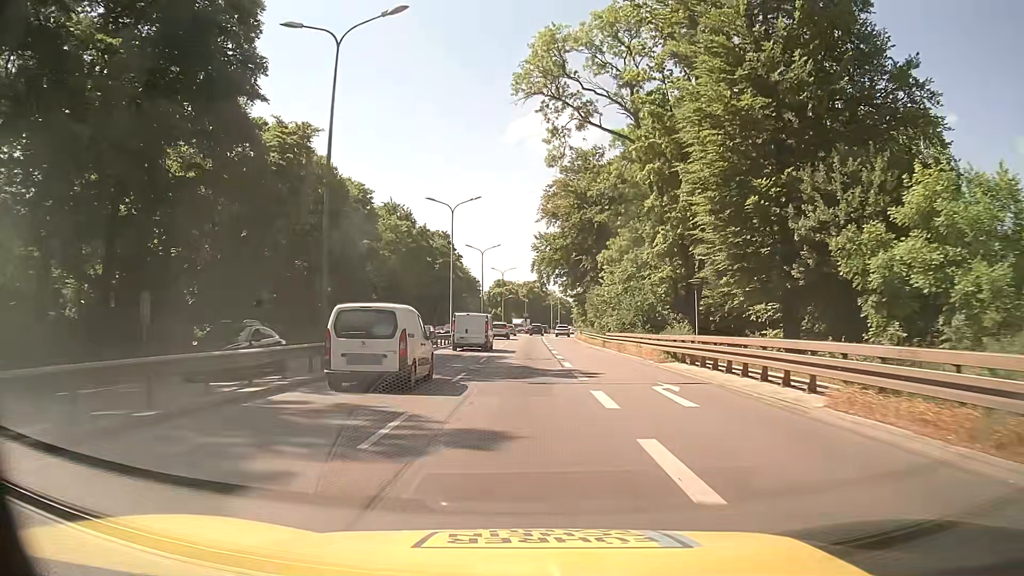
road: trunk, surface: asphalt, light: Day
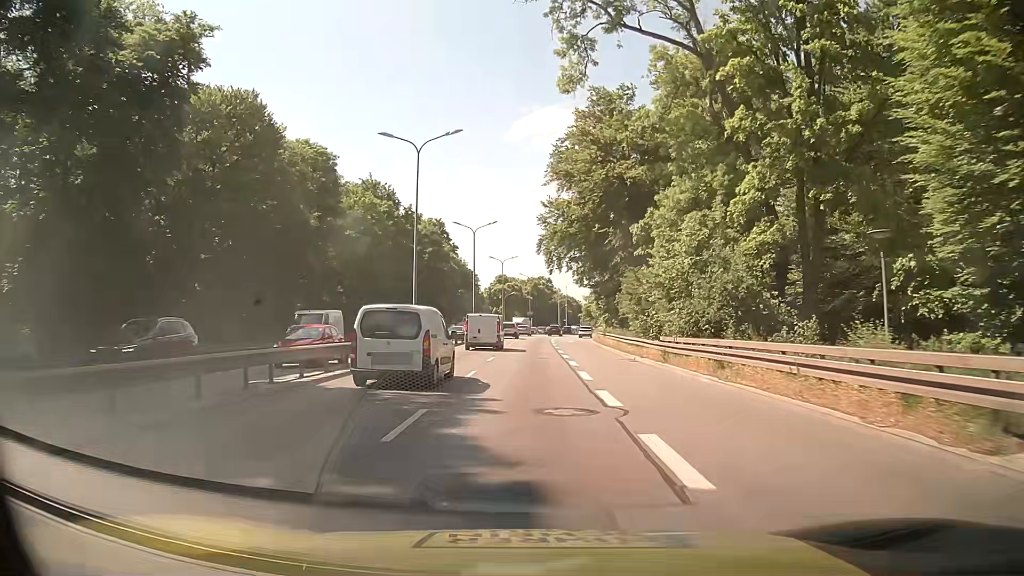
(0.0, +17.5) m; -1°
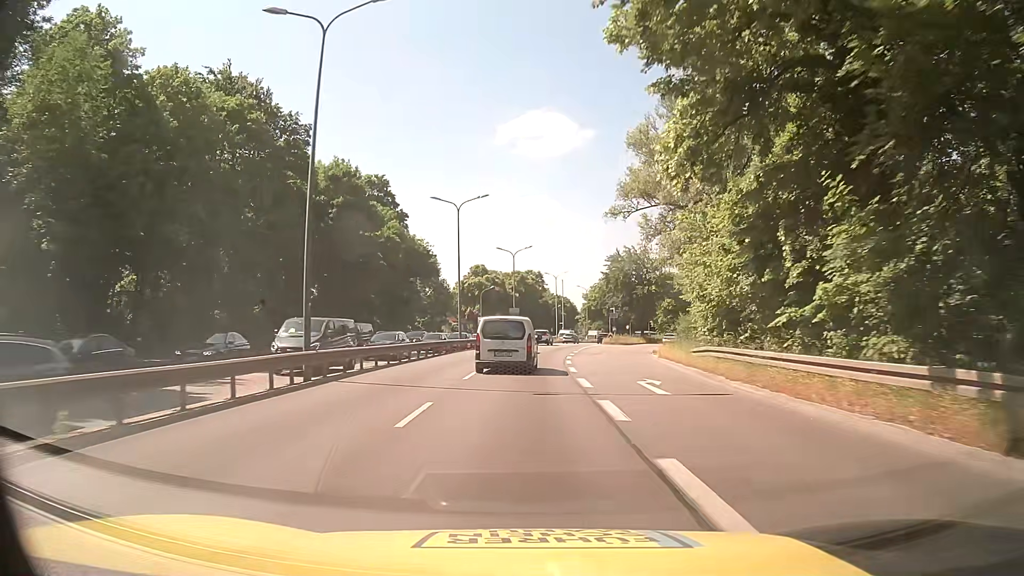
(+0.5, +43.9) m; +1°
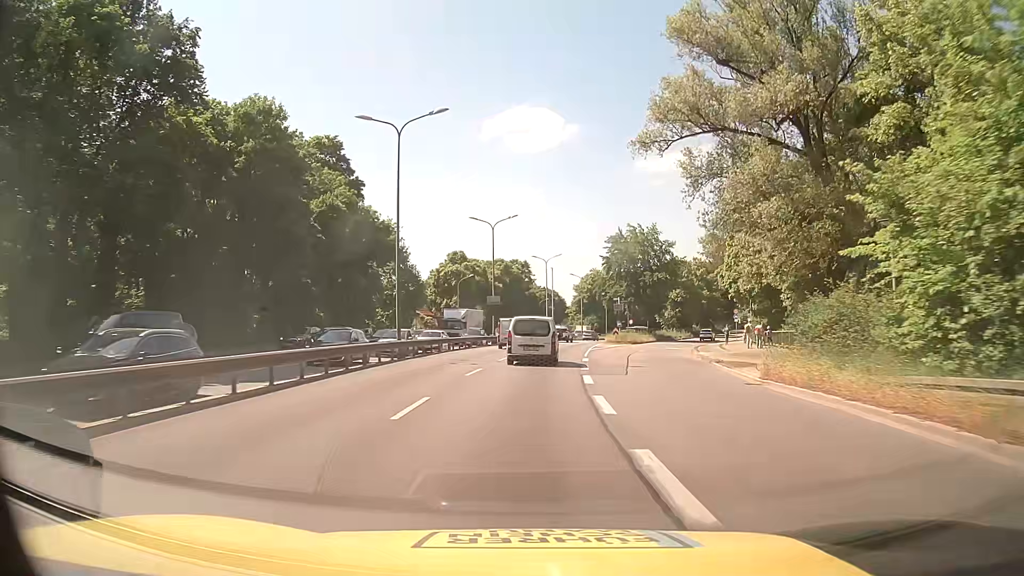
(+0.3, +17.6) m; +2°
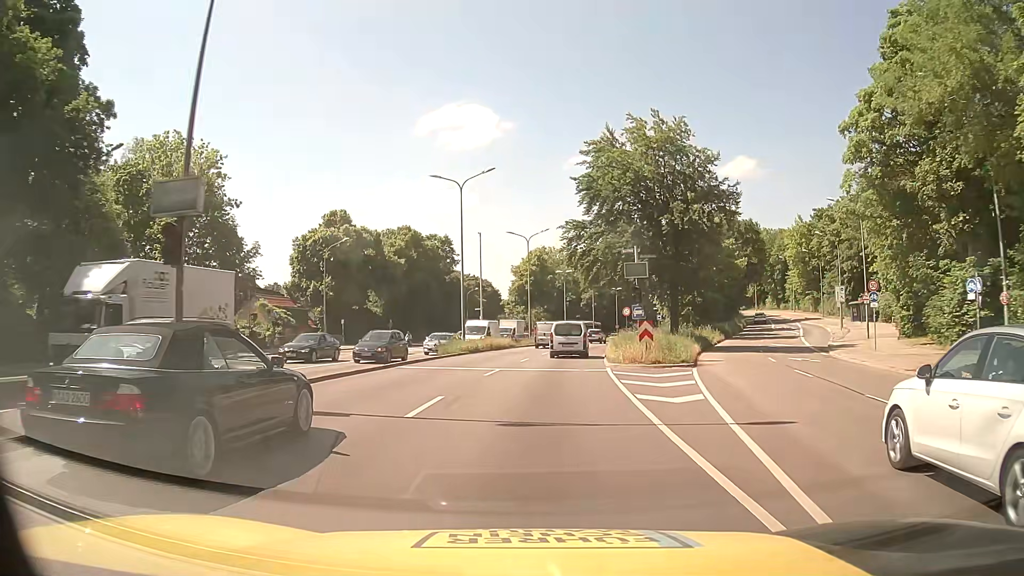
(+2.3, +44.2) m; +6°
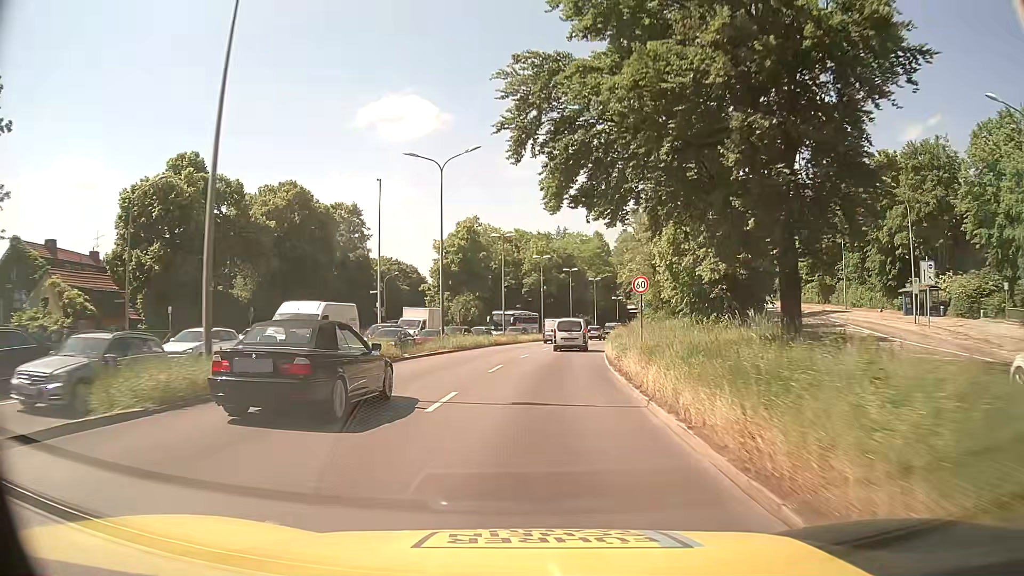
(+1.2, +26.6) m; +6°
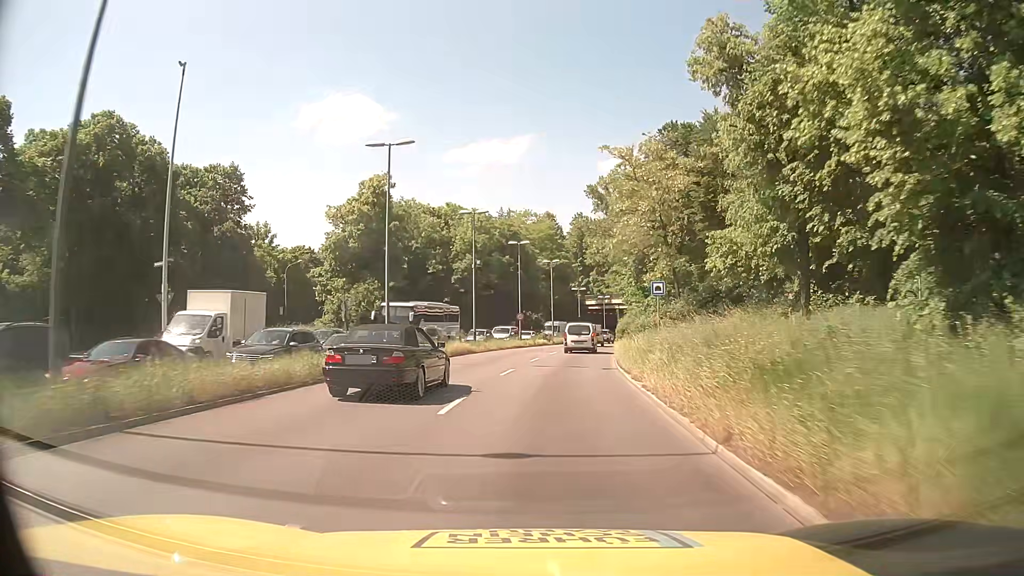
(+0.8, +27.0) m; +4°
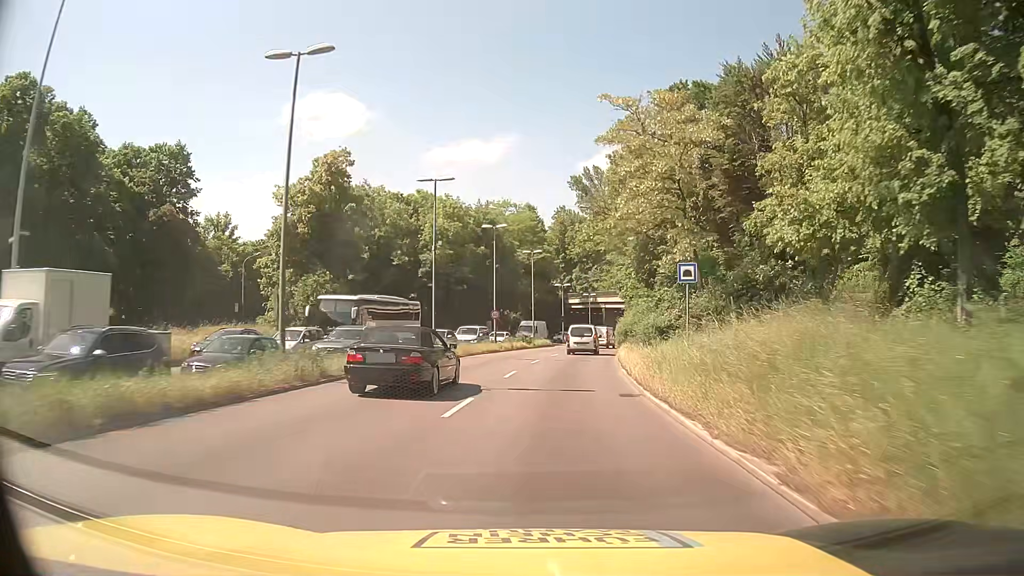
(+0.1, +9.2) m; +1°
(0, +10) (+1, +20) (+2, +30) (+4, +40) (+5, +50) (+7, +59) (+9, +69) (+12, +79) (+15, +89) (+17, +98) m
